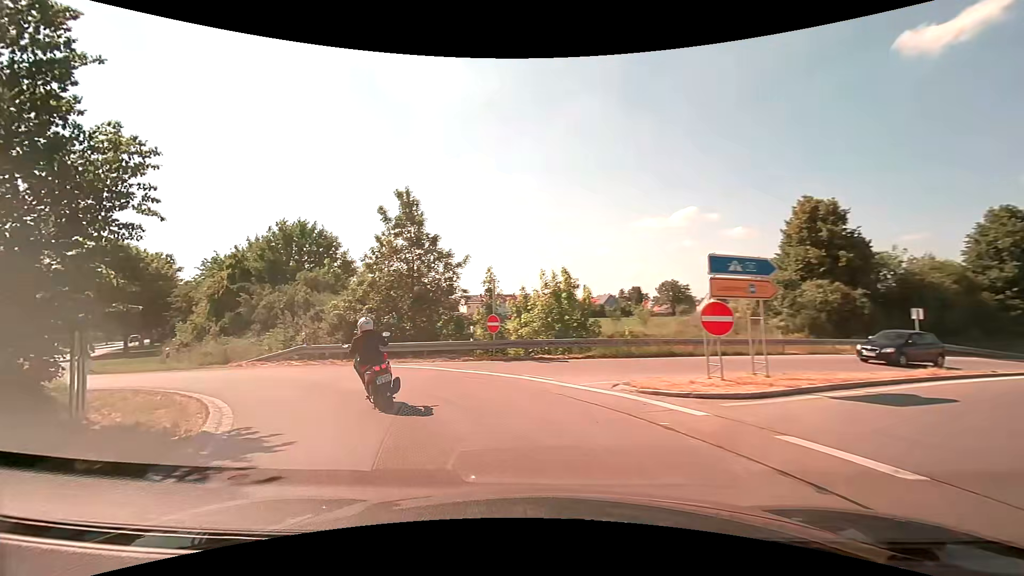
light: Day
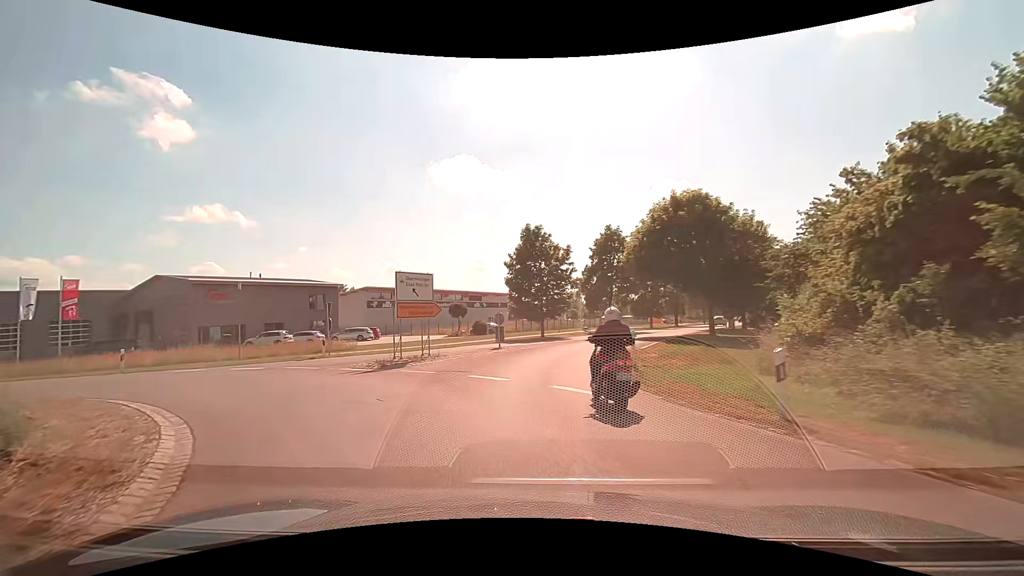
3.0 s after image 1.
(-11.6, +17.4) m; -62°
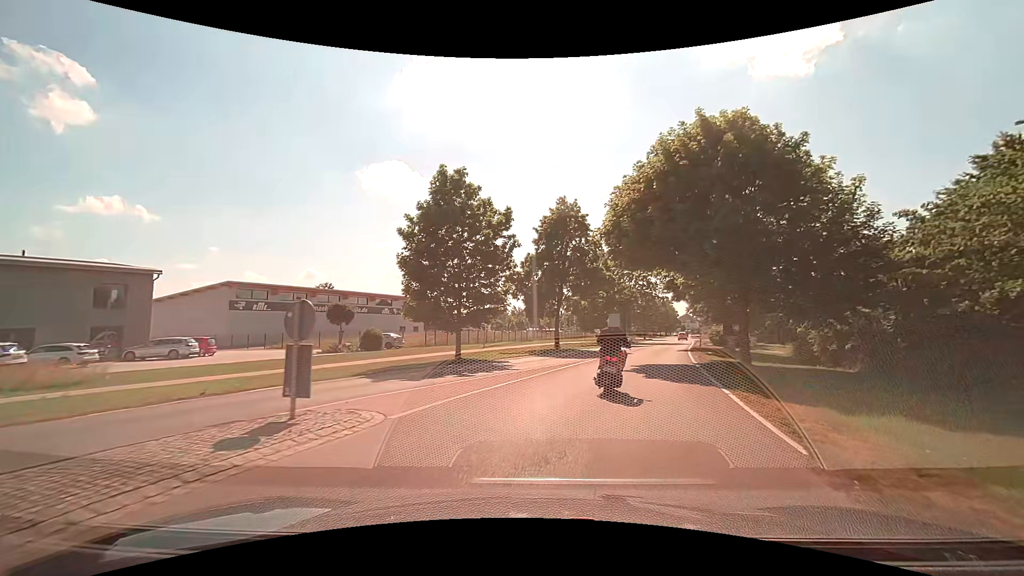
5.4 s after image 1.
(-0.1, +17.2) m; +7°
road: tertiary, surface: asphalt
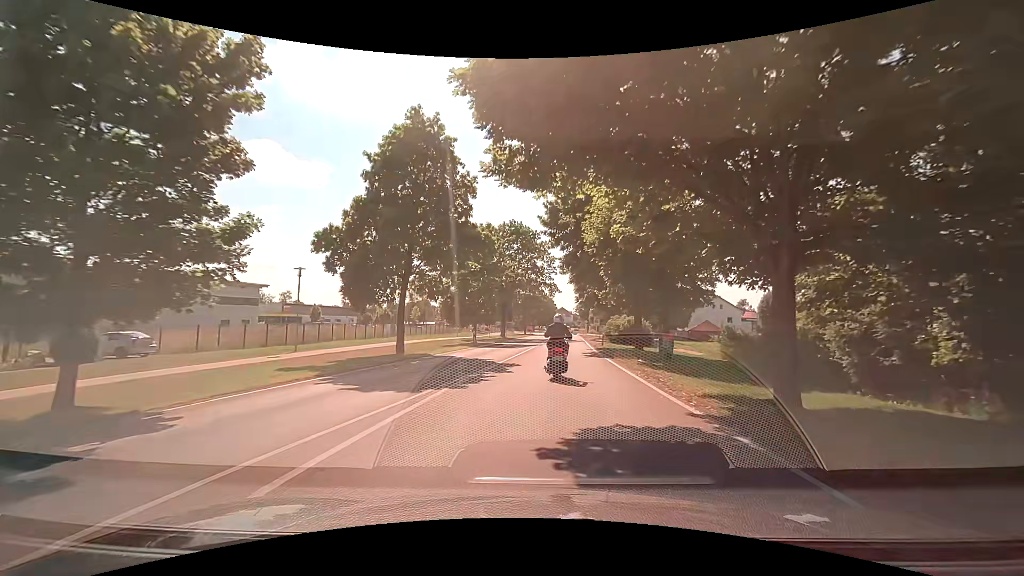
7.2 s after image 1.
(+2.0, +14.5) m; +14°
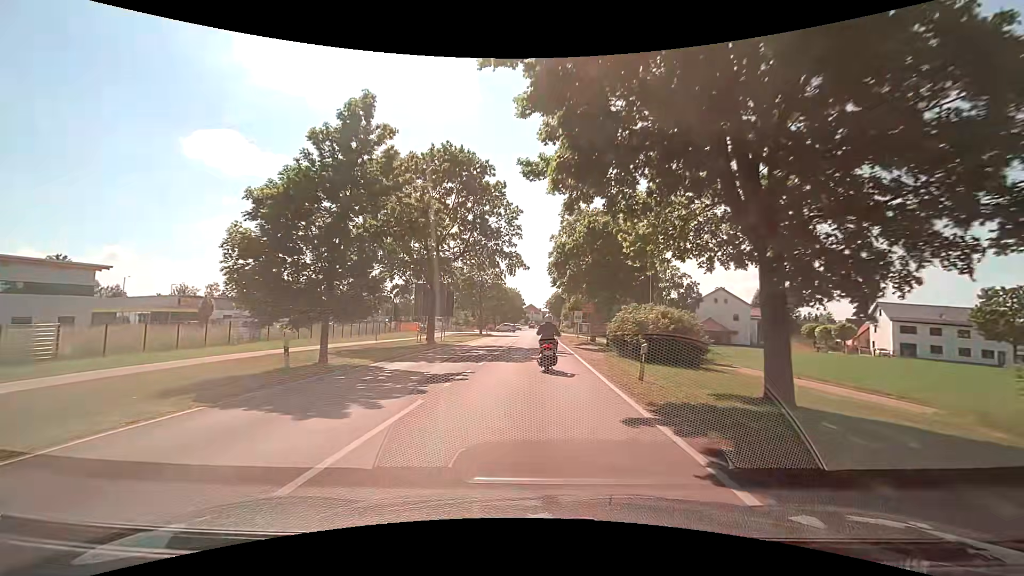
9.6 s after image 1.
(+1.4, +23.2) m; +5°
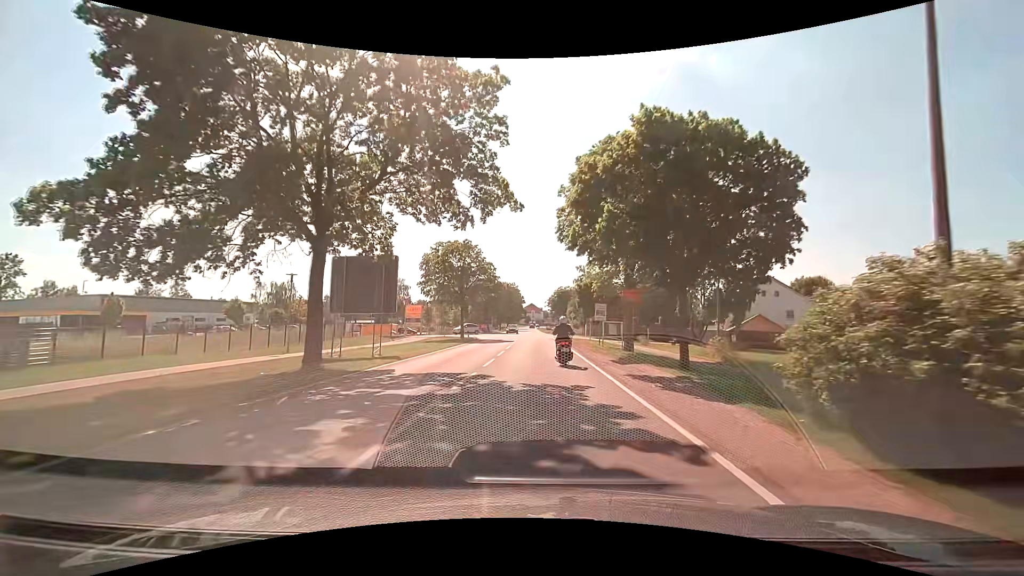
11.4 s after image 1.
(-0.2, +18.1) m; 0°
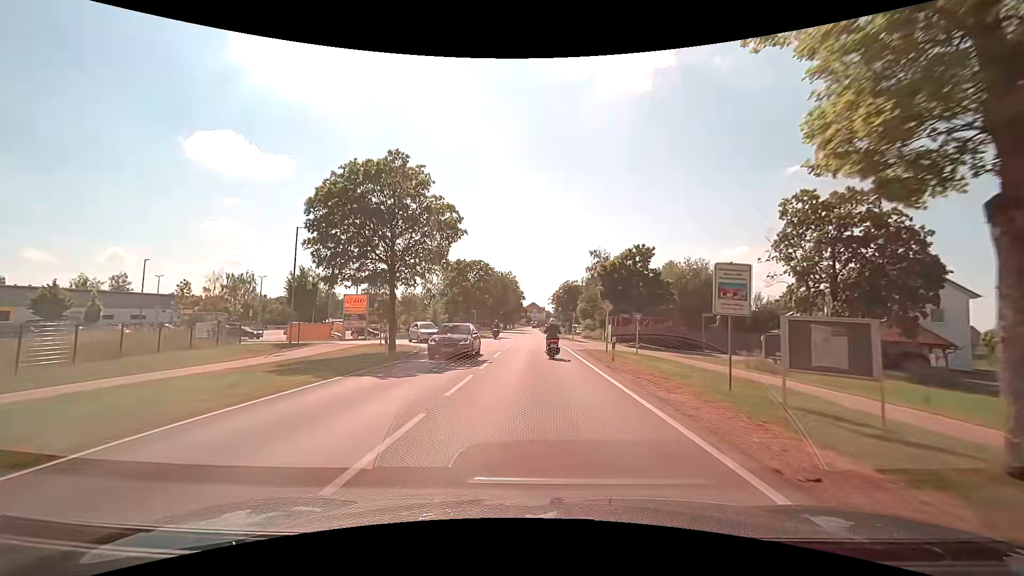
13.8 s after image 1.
(0.0, +24.7) m; -1°
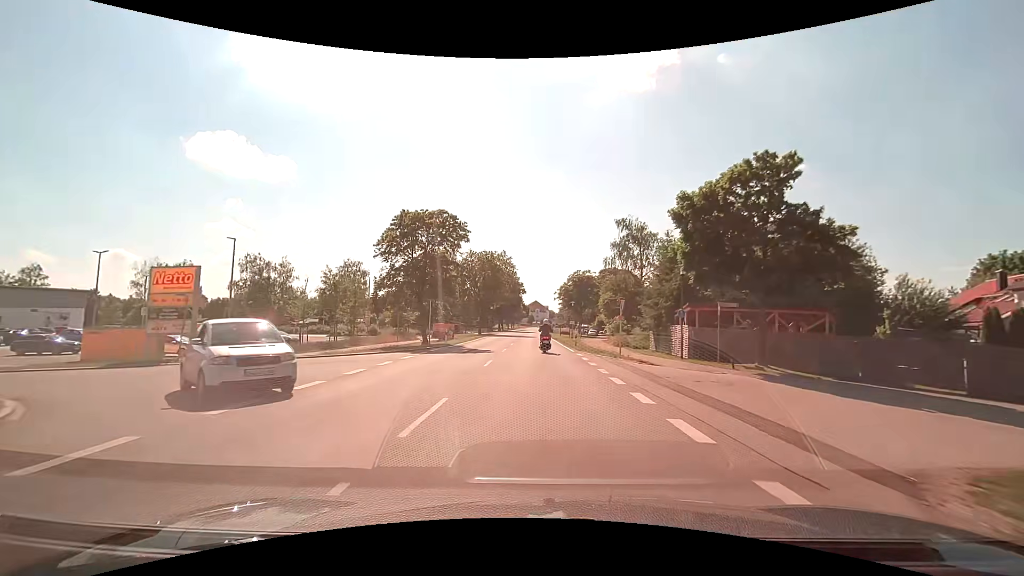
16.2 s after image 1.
(+0.1, +26.2) m; 0°
(0, +10) (0, +20) (0, +30) (0, +40) (0, +50) (0, +60) (+1, +70) (+1, +80) (0, +90) (0, +100) m
